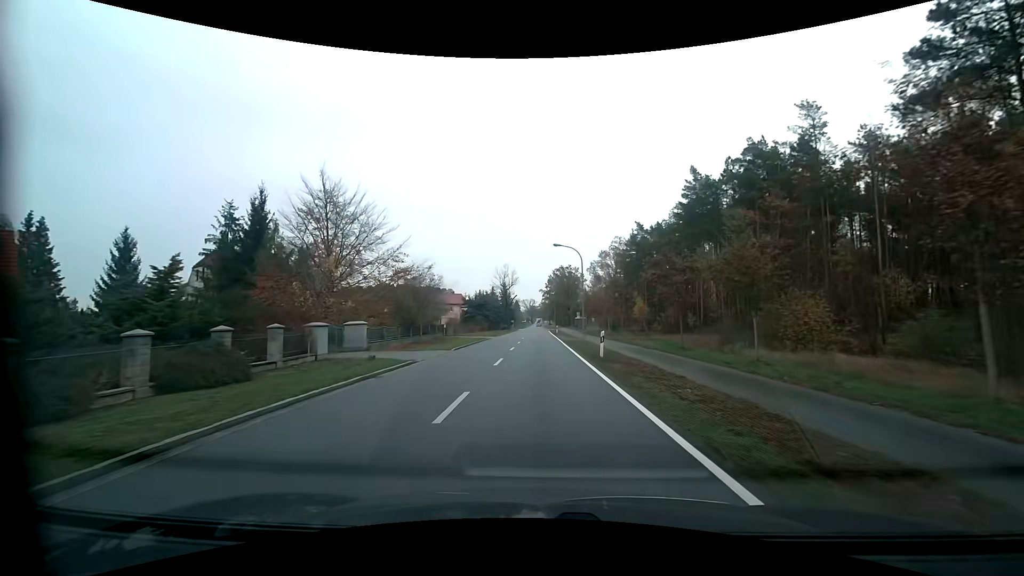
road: primary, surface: asphalt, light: Day
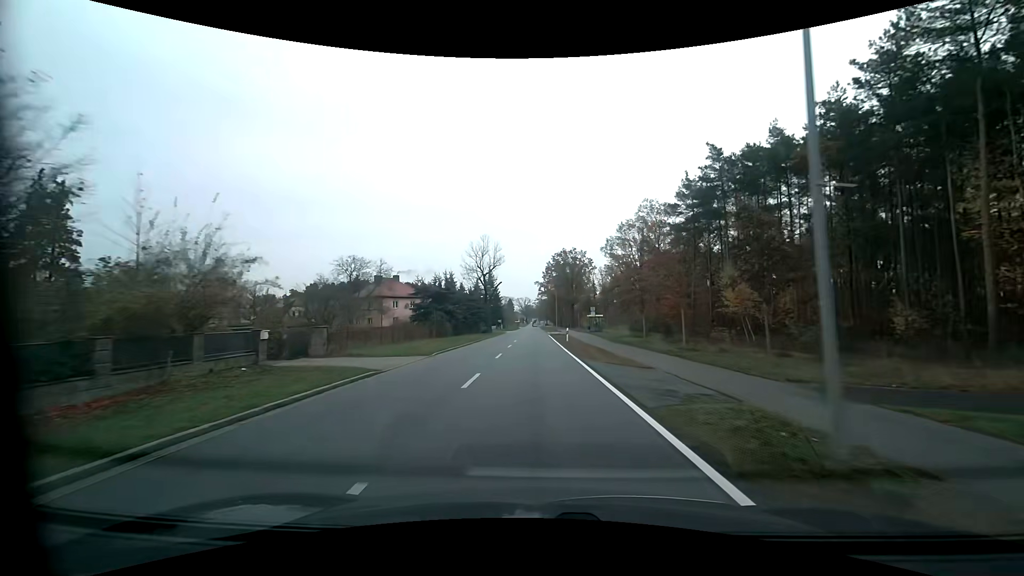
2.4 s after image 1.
(+0.2, +32.6) m; +1°
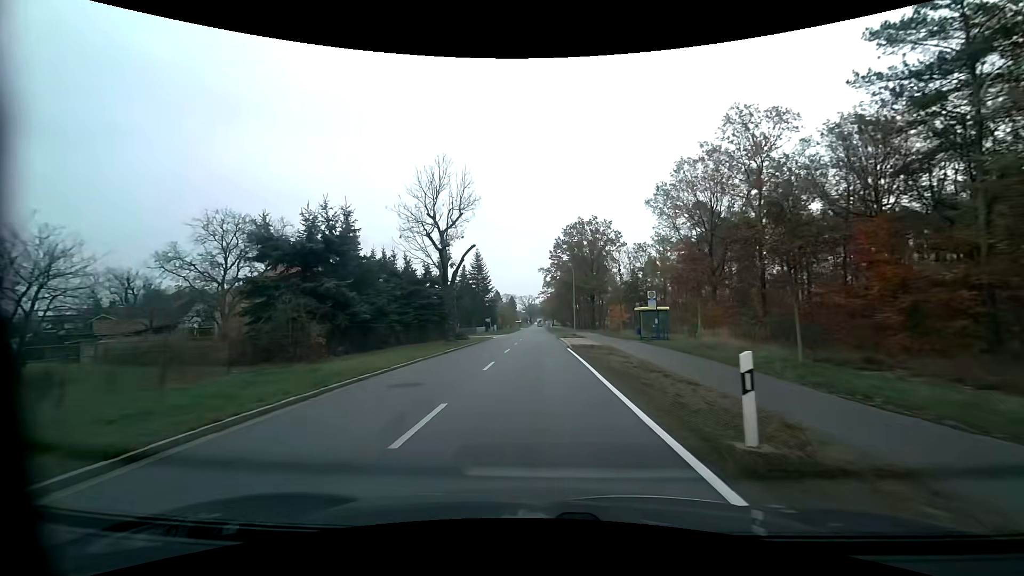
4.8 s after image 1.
(-0.1, +32.1) m; -1°
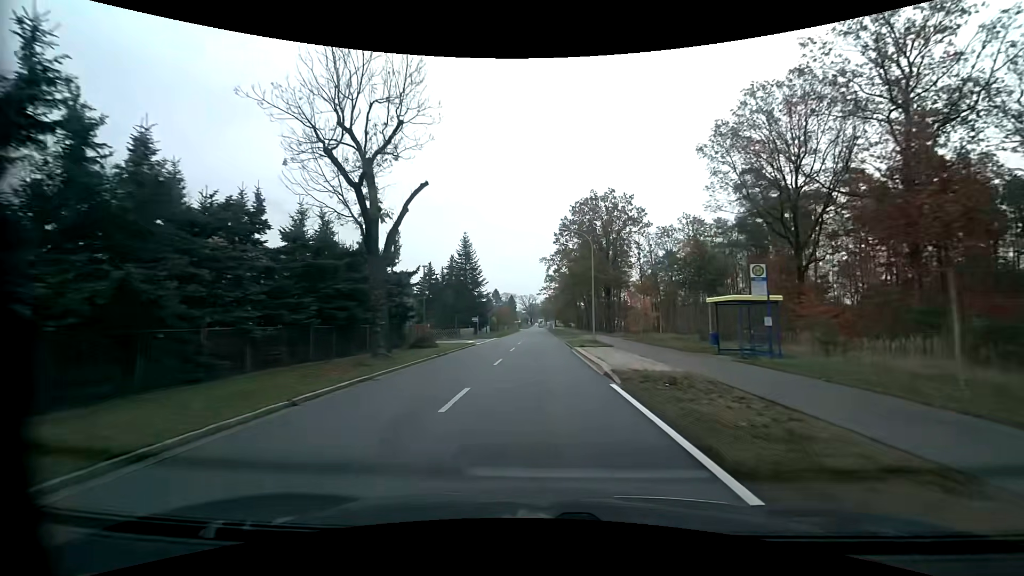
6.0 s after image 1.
(0.0, +16.0) m; 0°
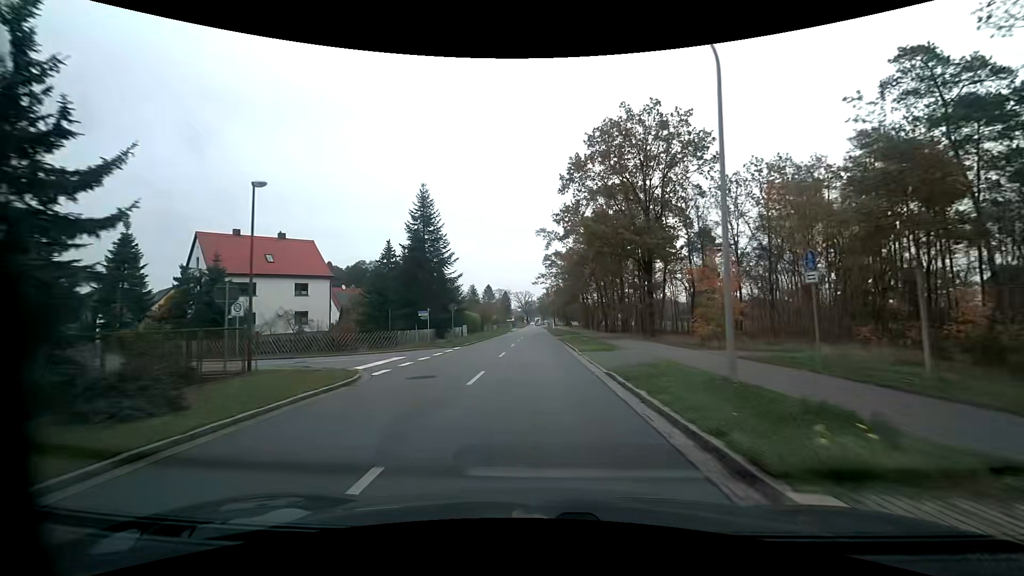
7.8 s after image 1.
(+0.1, +23.9) m; +1°
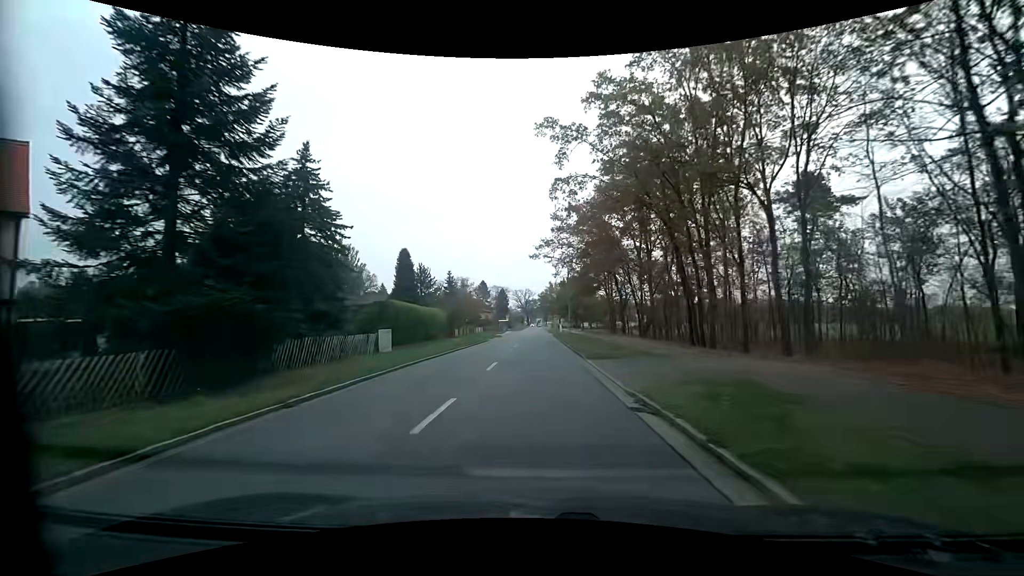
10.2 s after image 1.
(0.0, +31.8) m; 0°
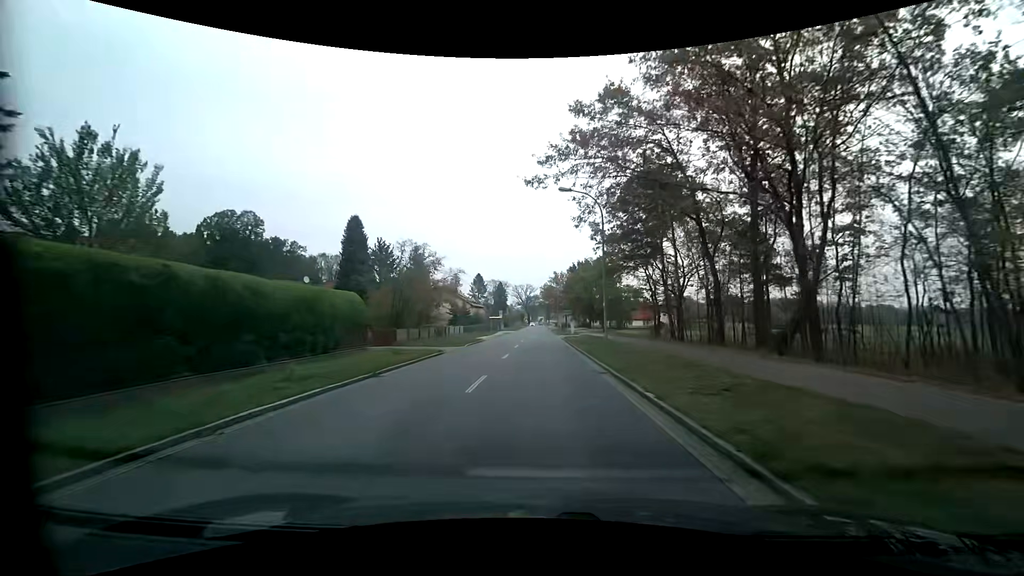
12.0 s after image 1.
(-0.2, +23.5) m; -1°
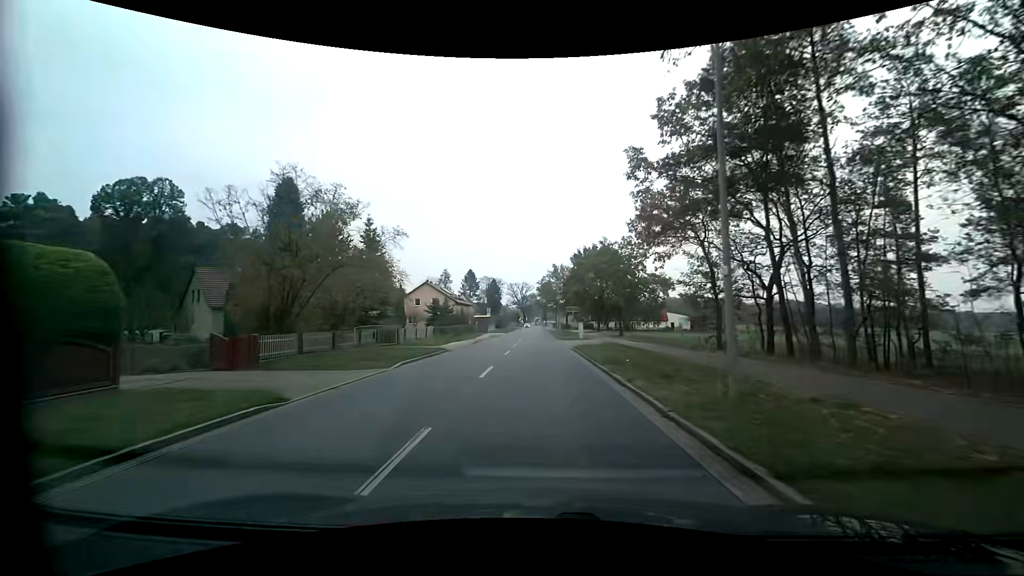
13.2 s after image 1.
(+0.2, +15.4) m; +1°
(0, +10) (0, +20) (0, +30) (0, +40) (0, +50) (0, +60) (0, +70) (0, +80) (0, +90) (0, +100) m
